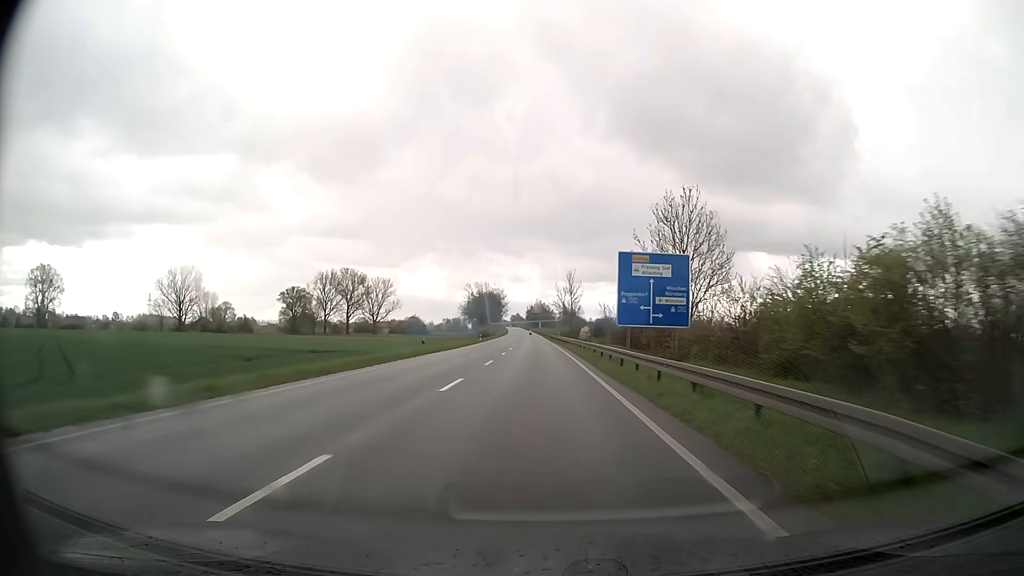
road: primary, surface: asphalt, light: Day
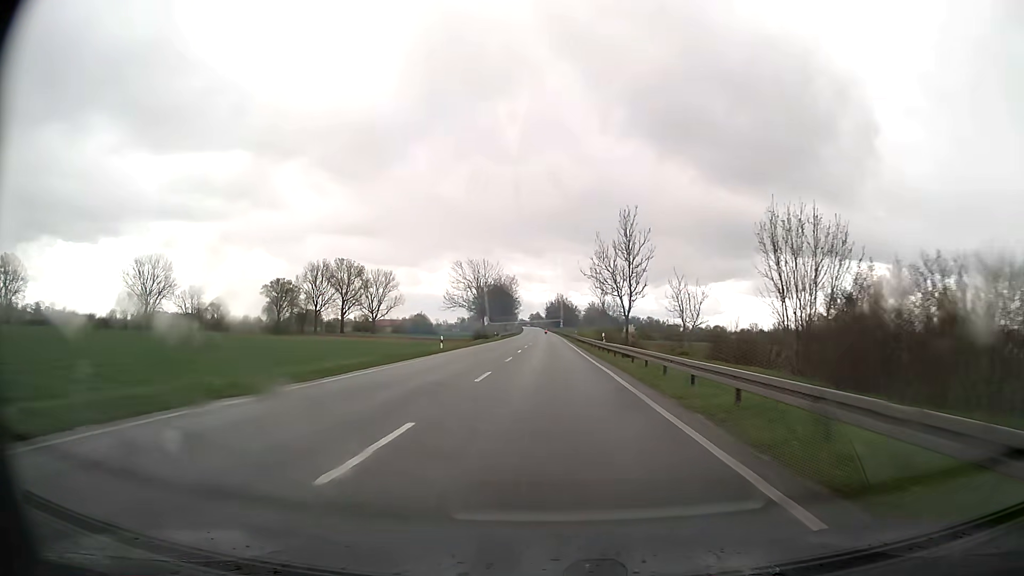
(-0.7, +45.7) m; -2°
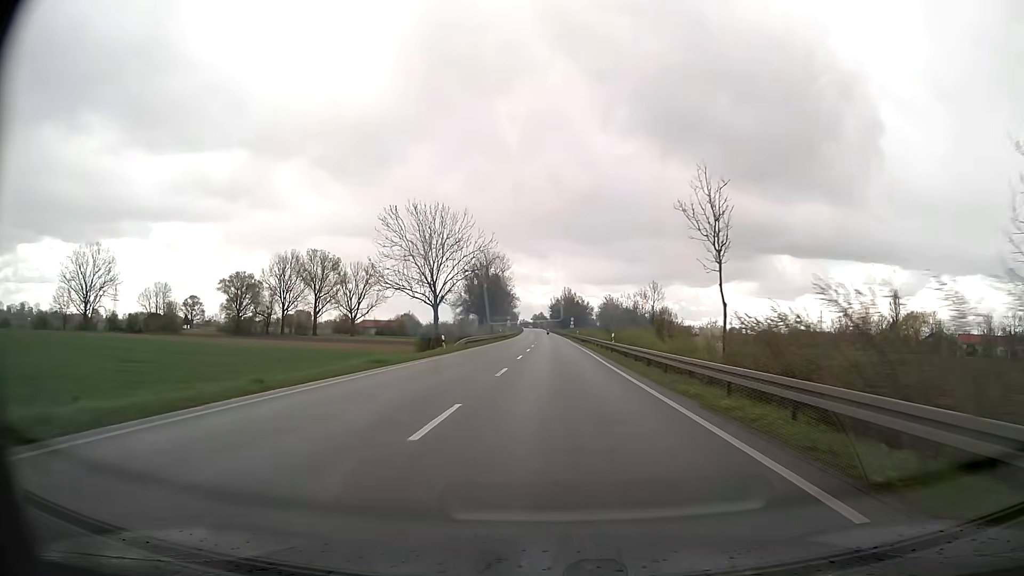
(-0.2, +45.8) m; -1°
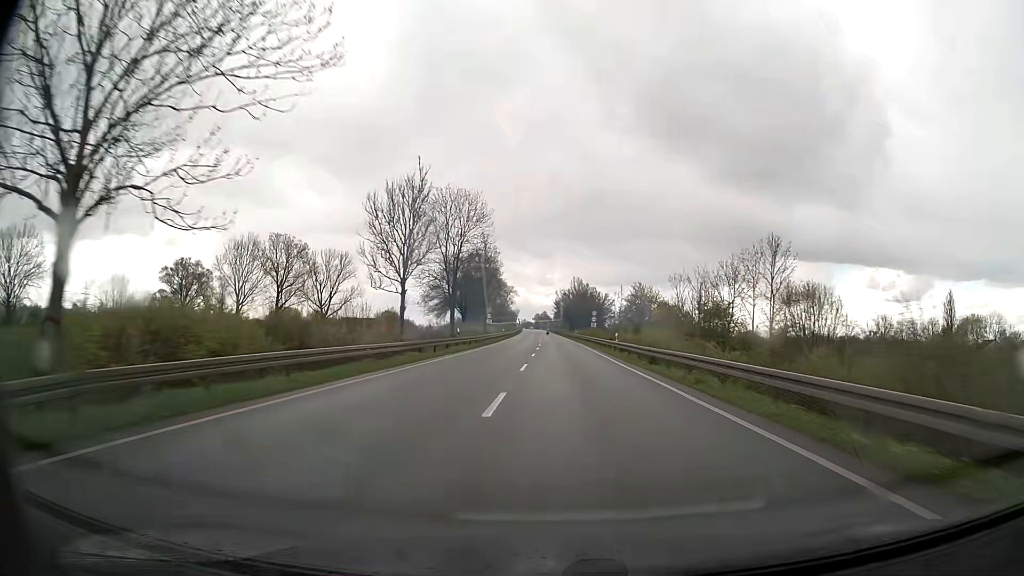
(-0.3, +45.9) m; 0°
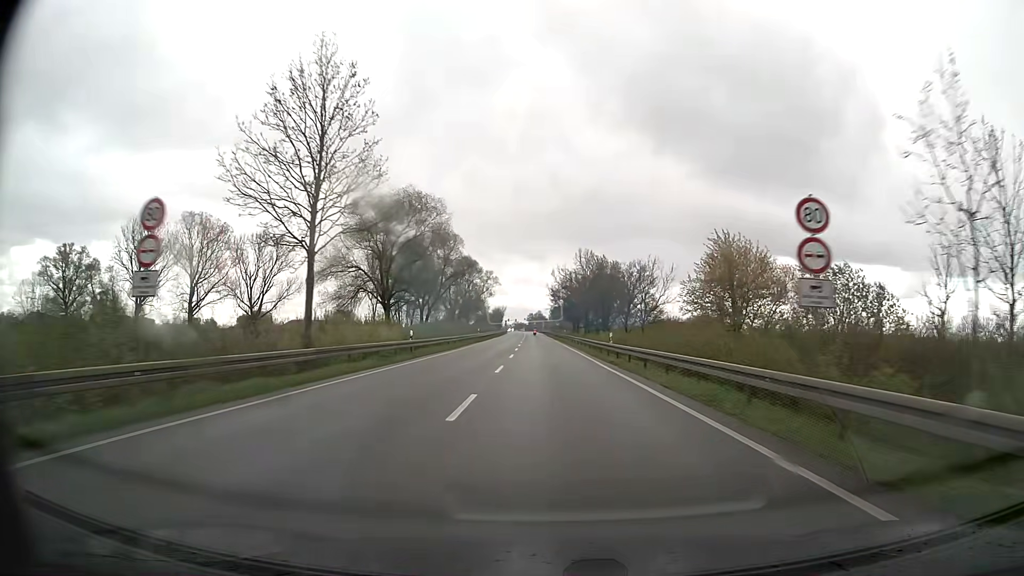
(+0.7, +60.6) m; 0°
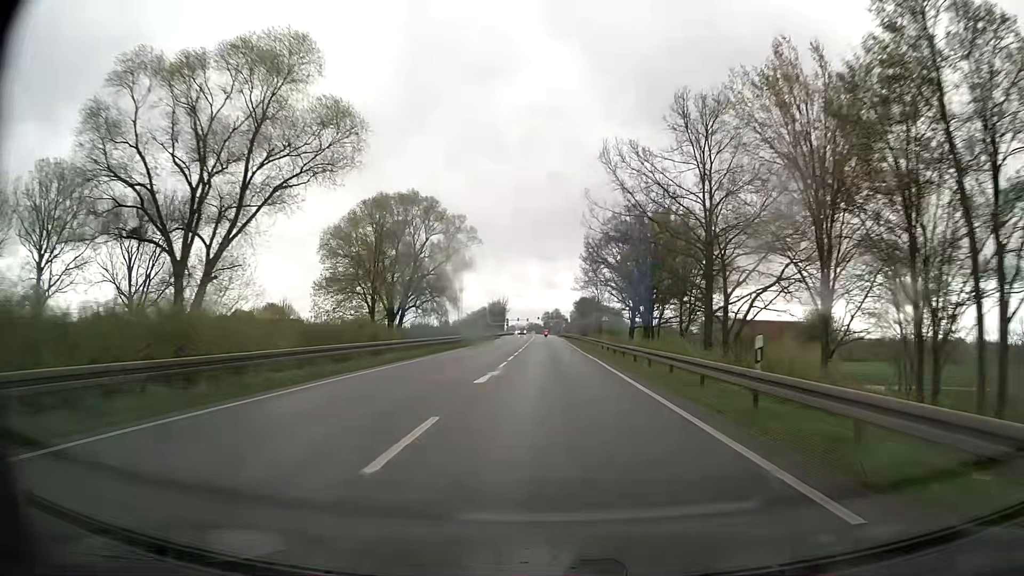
(-1.1, +73.2) m; -1°
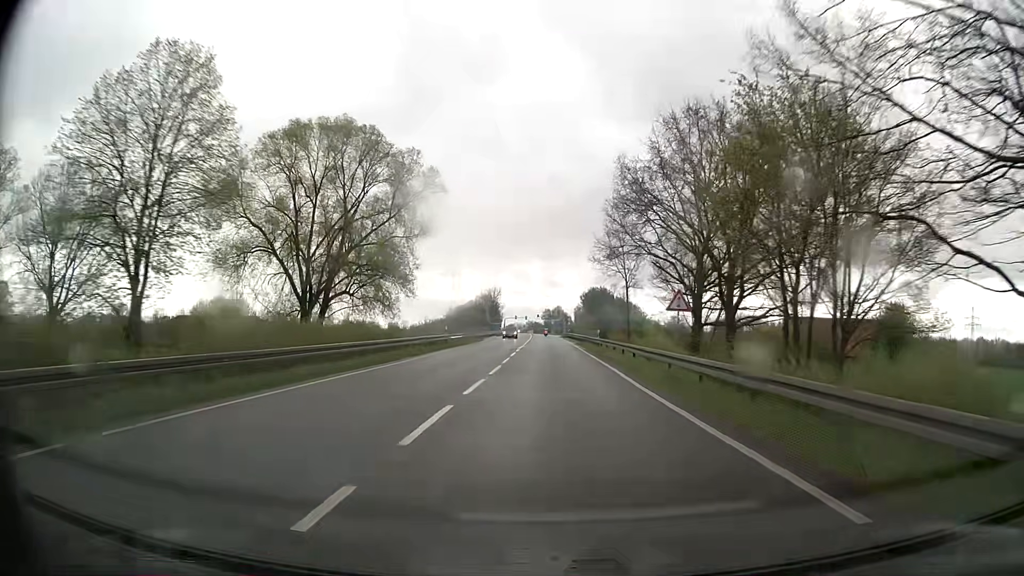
(-0.1, +27.6) m; 0°
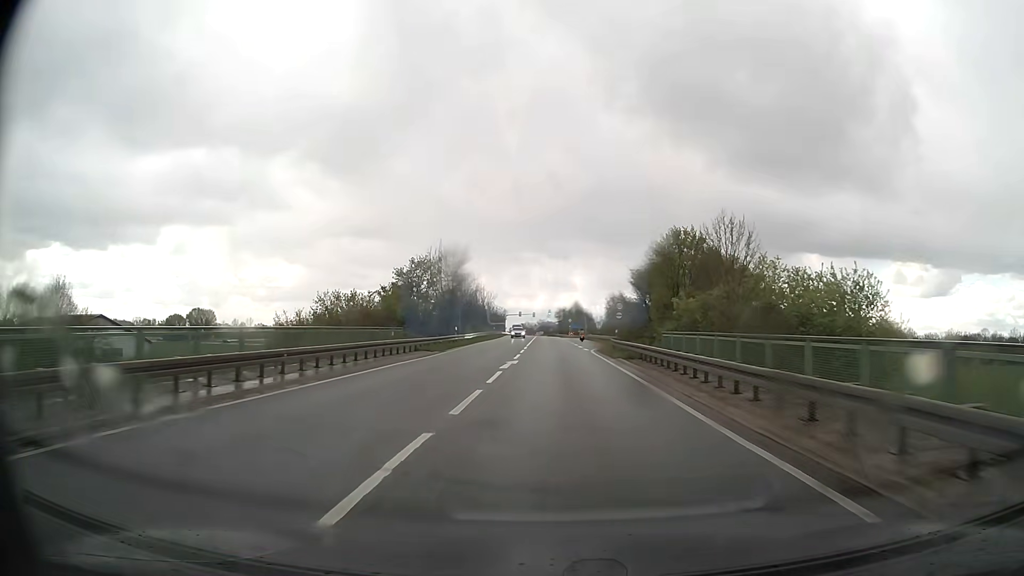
(-0.3, +63.1) m; -1°
(0, +10) (0, +20) (0, +30) (0, +40) (+1, +50) (+2, +60) (+2, +70) (+3, +80) (+3, +90) (+4, +100) m
